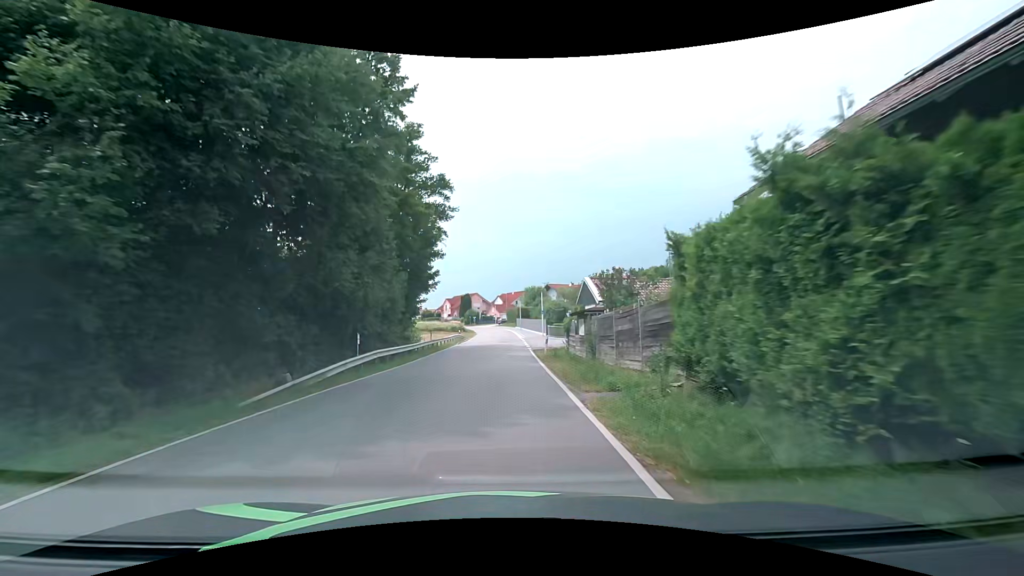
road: secondary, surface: asphalt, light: Day
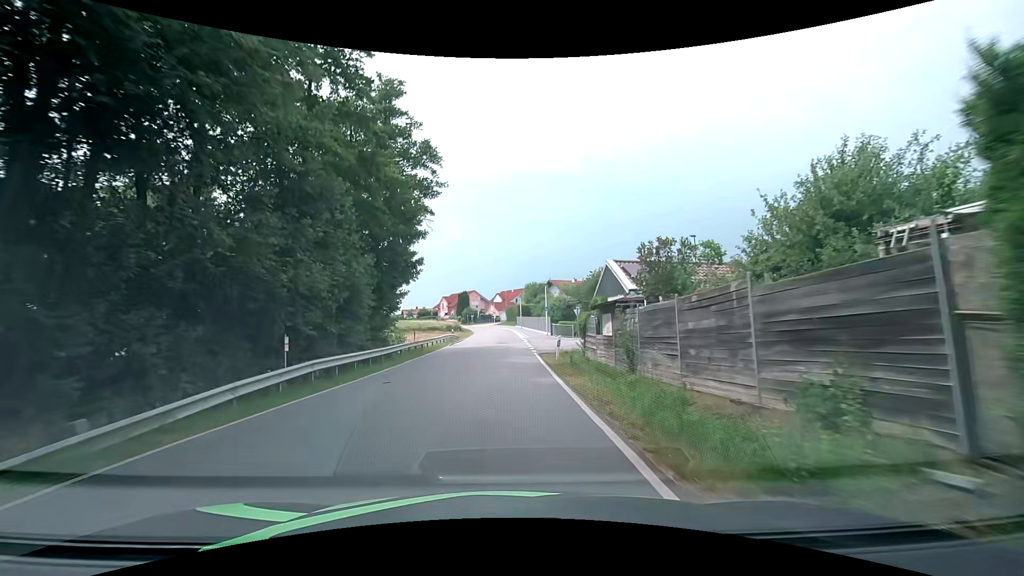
(0.0, +6.7) m; 0°
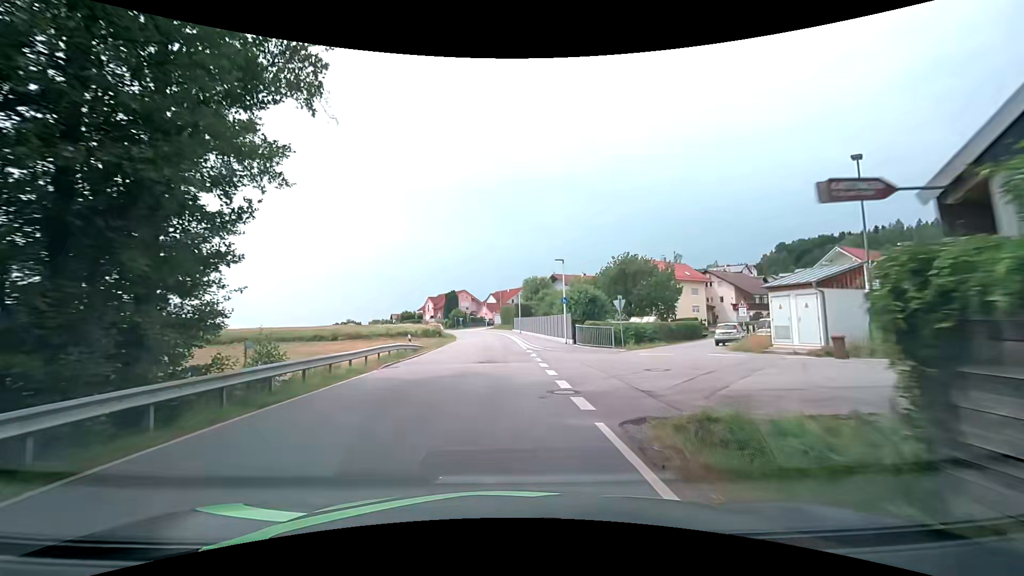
(+0.1, +20.0) m; +1°
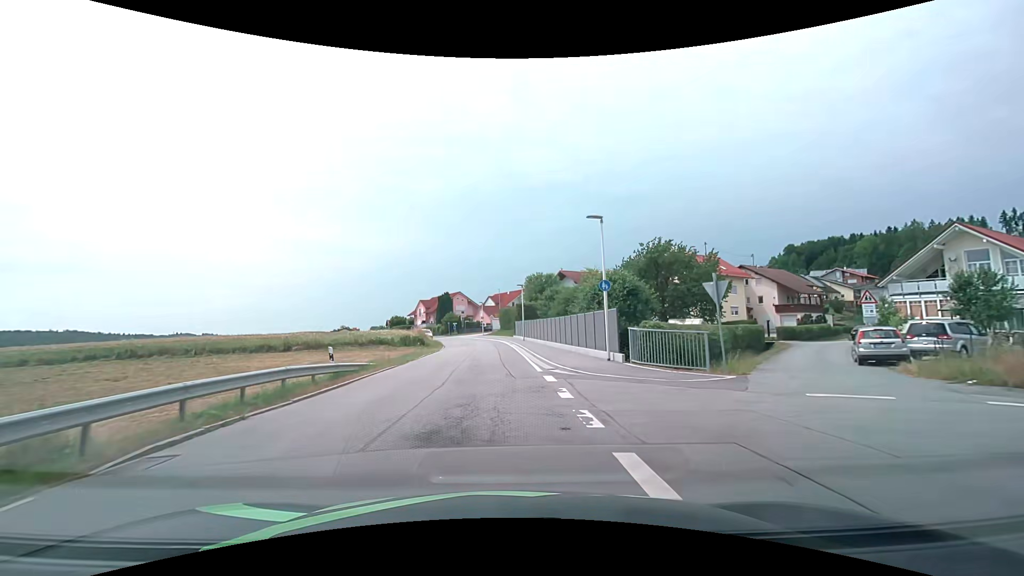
(0.0, +13.3) m; 0°
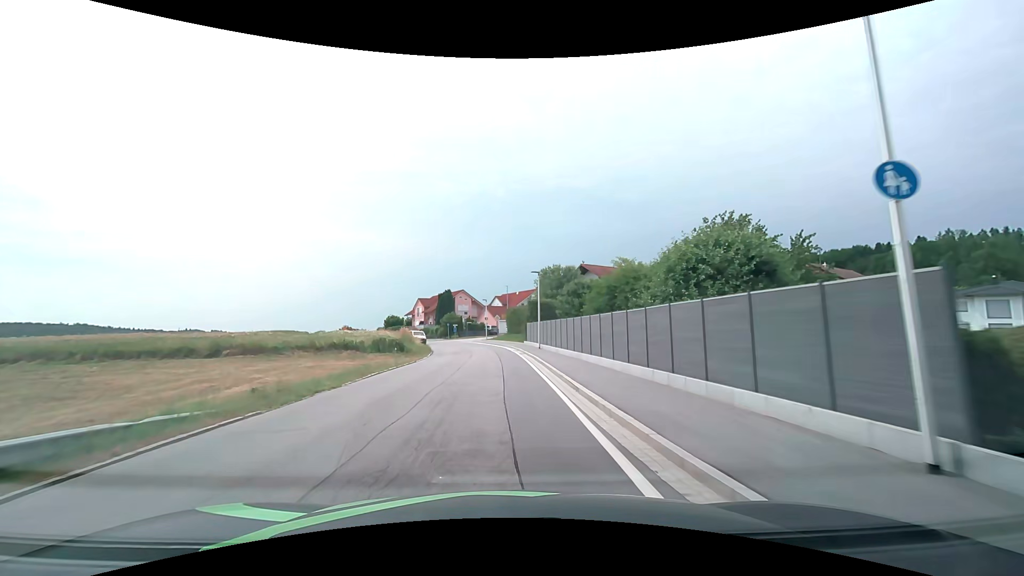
(-0.3, +13.5) m; -2°
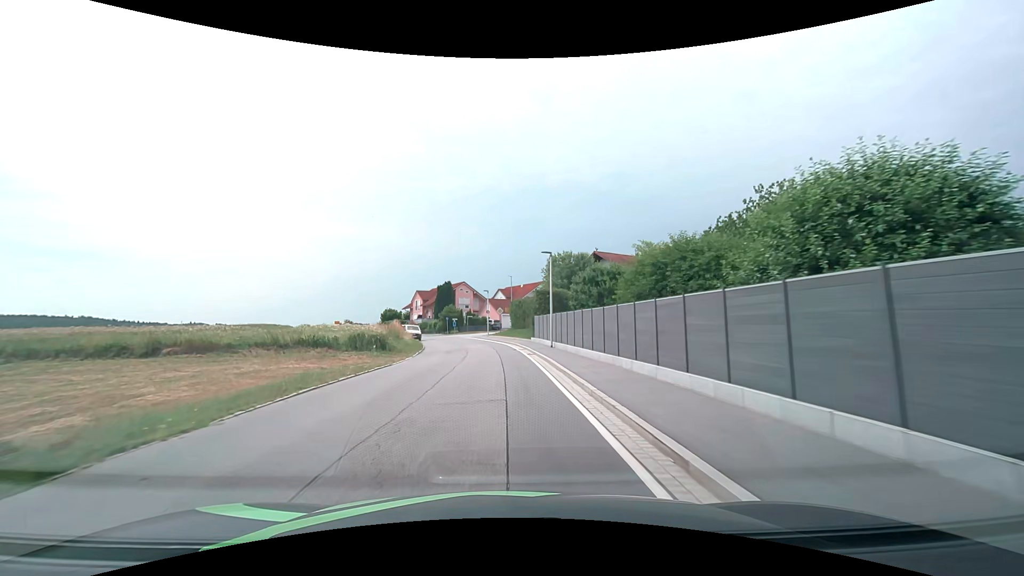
(0.0, +6.8) m; 0°
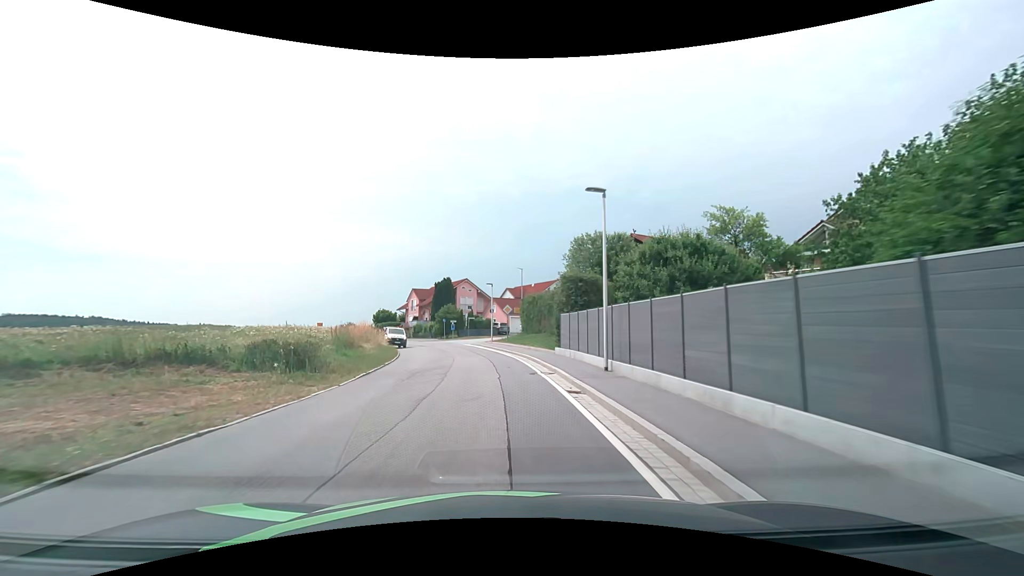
(-0.2, +13.5) m; -1°
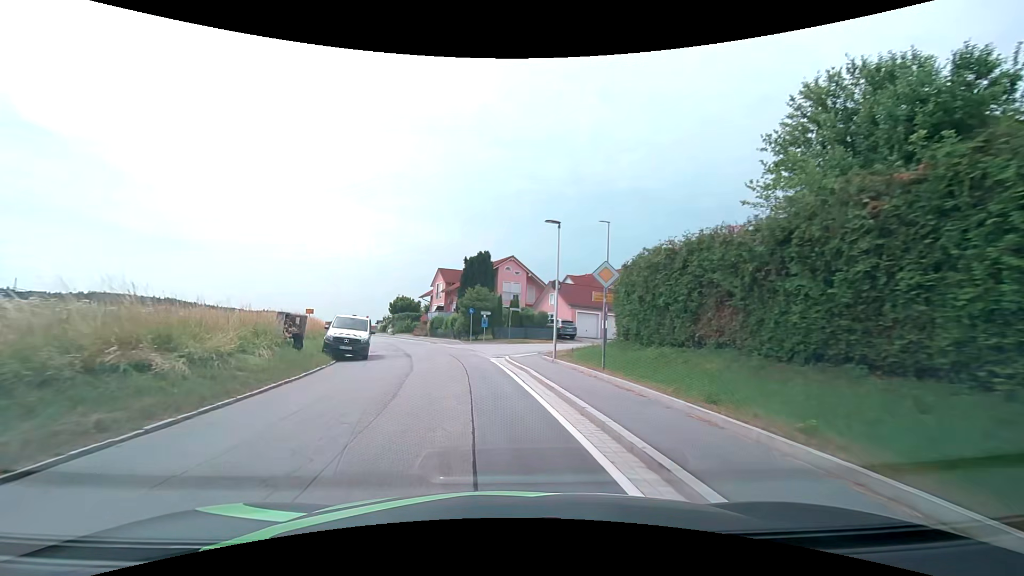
(-1.1, +26.2) m; -6°
(0, +10) (-1, +20) (-3, +30) (-6, +39) (-9, +49) (-13, +58) (-18, +67) (-22, +76) (-27, +85) (-32, +93) m
